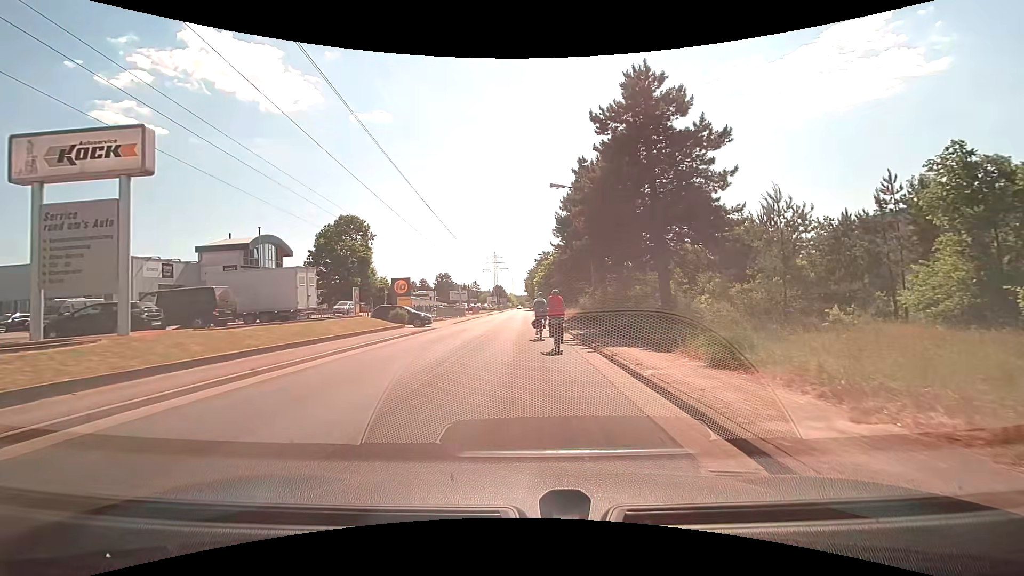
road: residential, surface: asphalt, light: Day
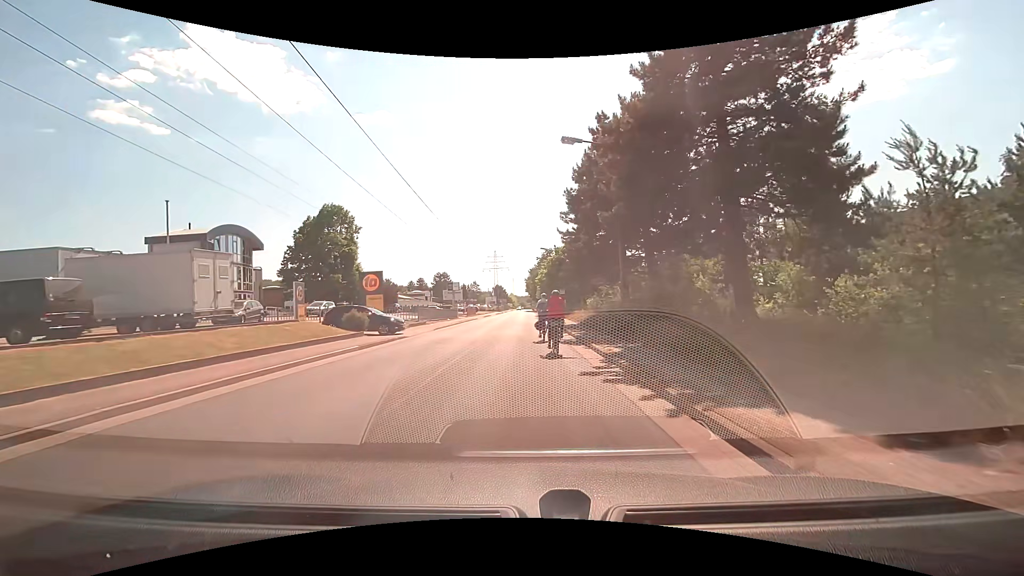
(0.0, +7.9) m; 0°
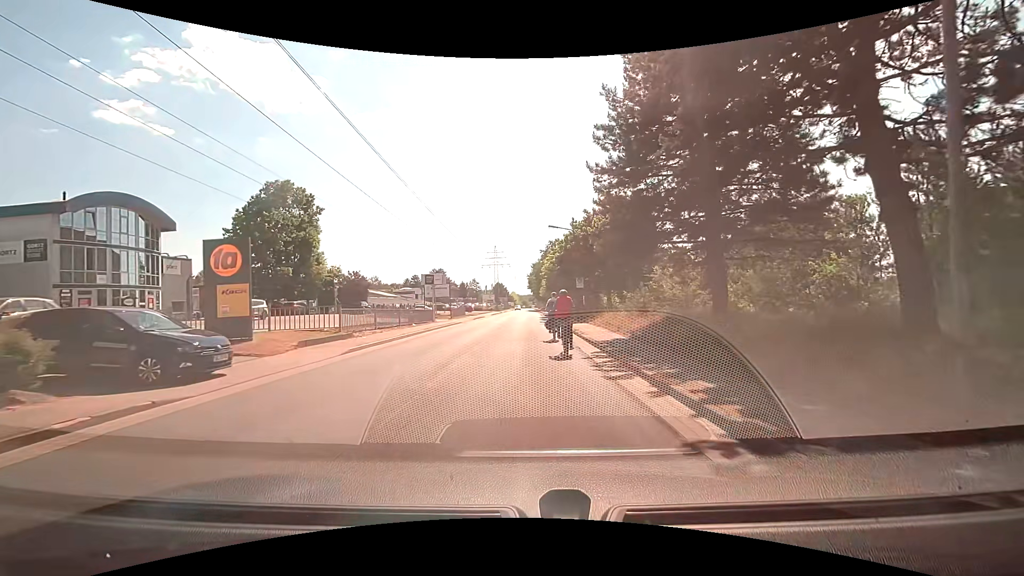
(0.0, +15.5) m; 0°
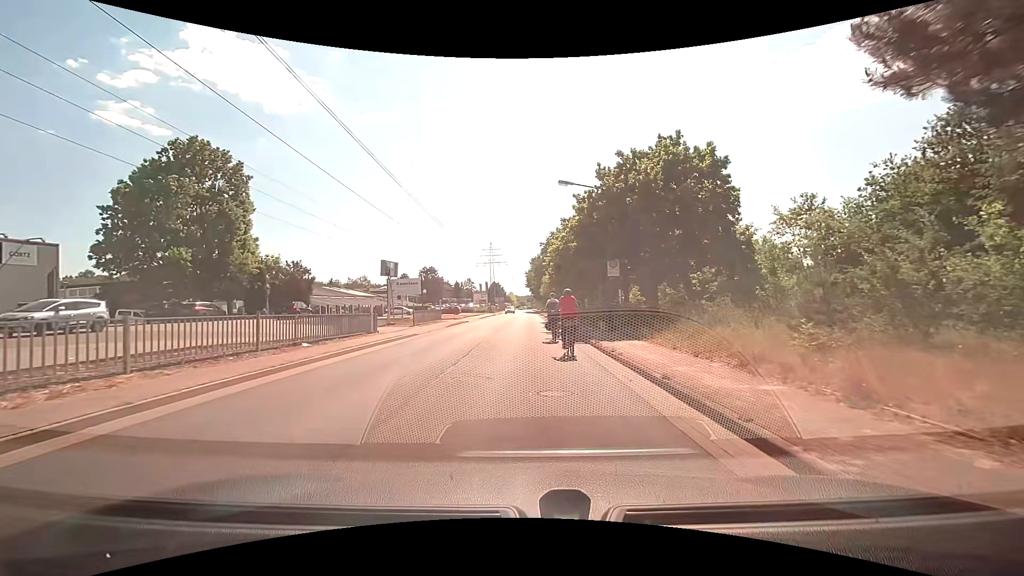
(0.0, +15.6) m; 0°
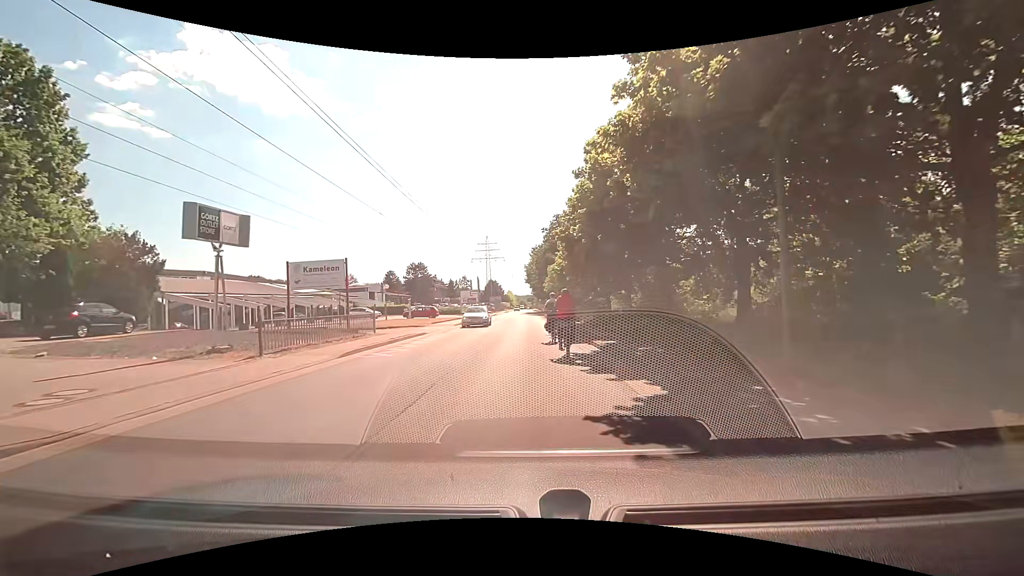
(+0.1, +19.3) m; +1°
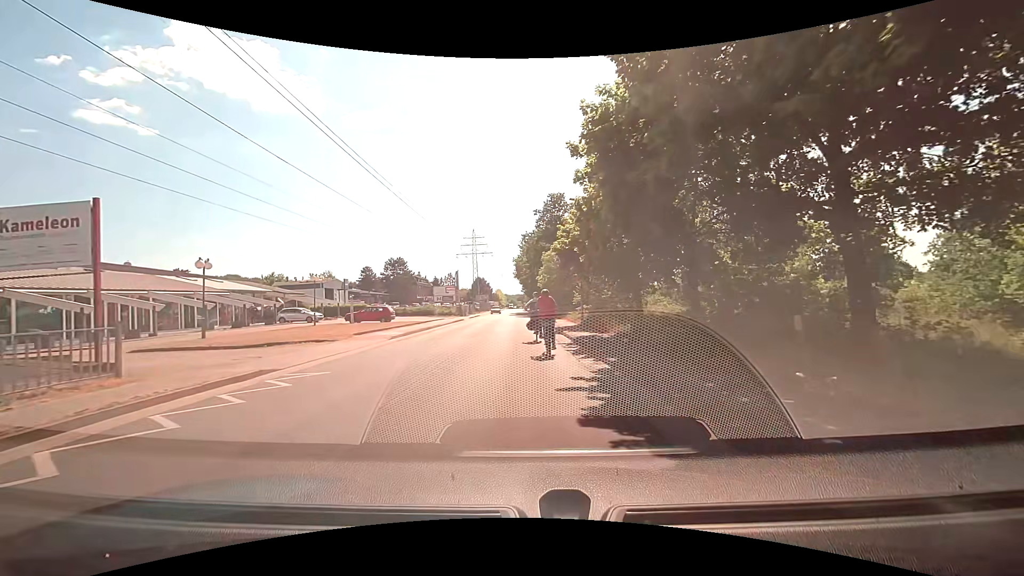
(+0.1, +15.1) m; 0°
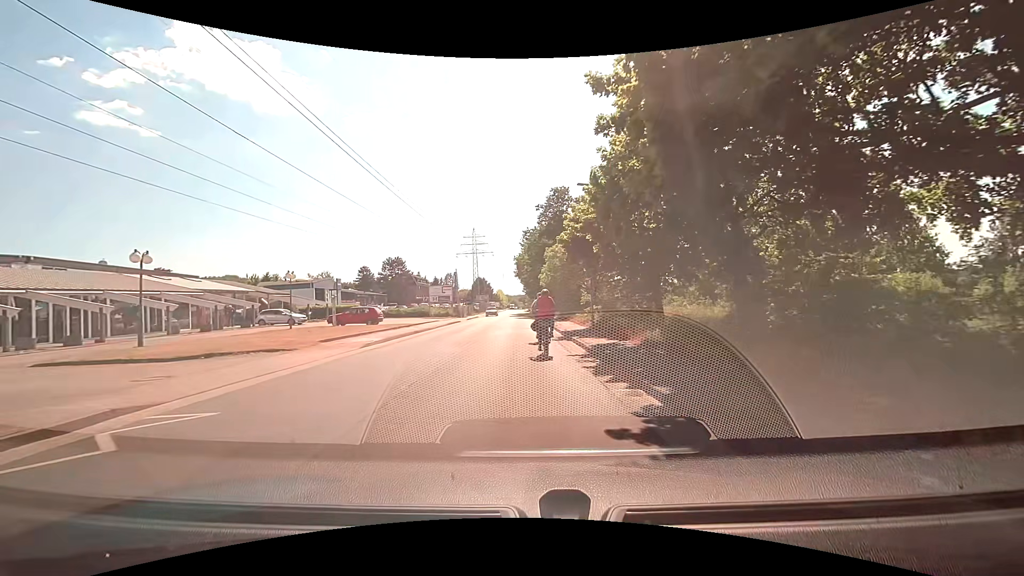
(0.0, +4.0) m; +1°
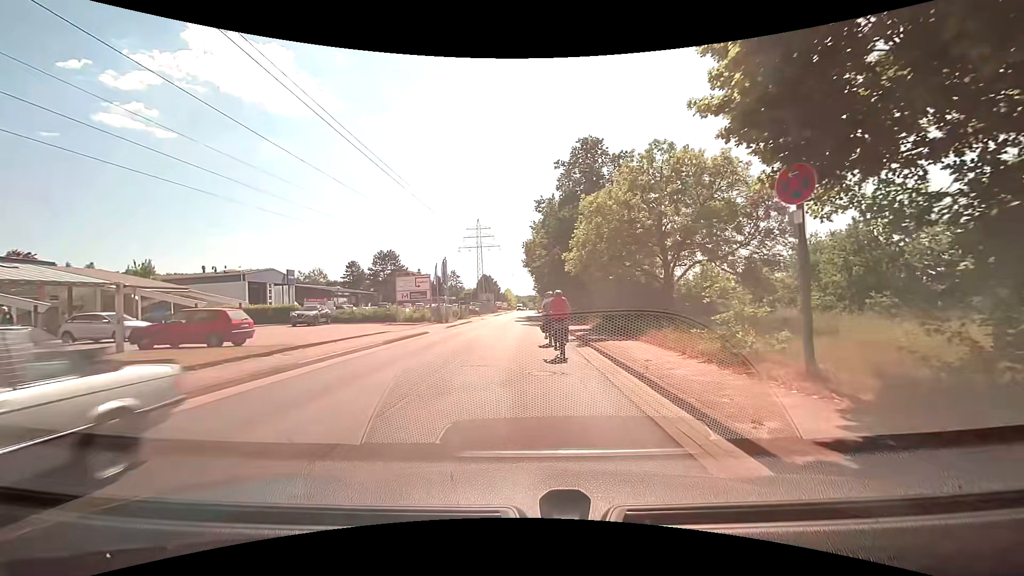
(-0.2, +19.6) m; -1°
